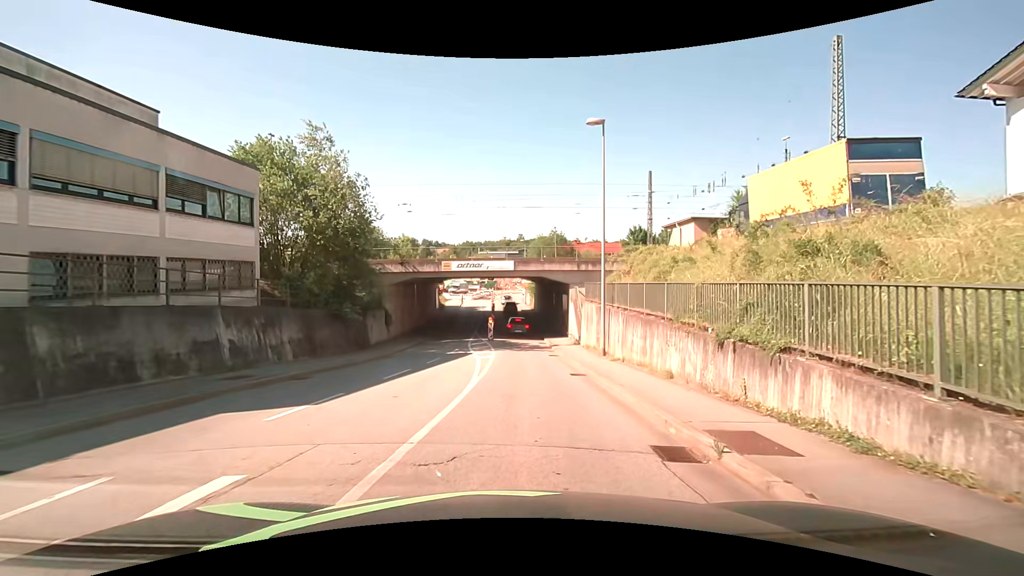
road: tertiary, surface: asphalt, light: Day
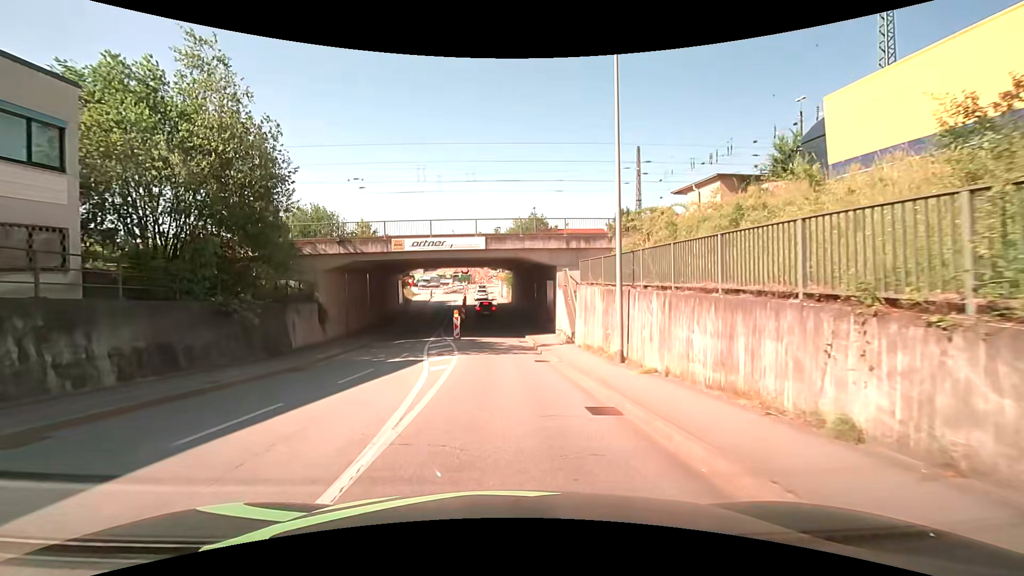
(+0.2, +7.9) m; +2°
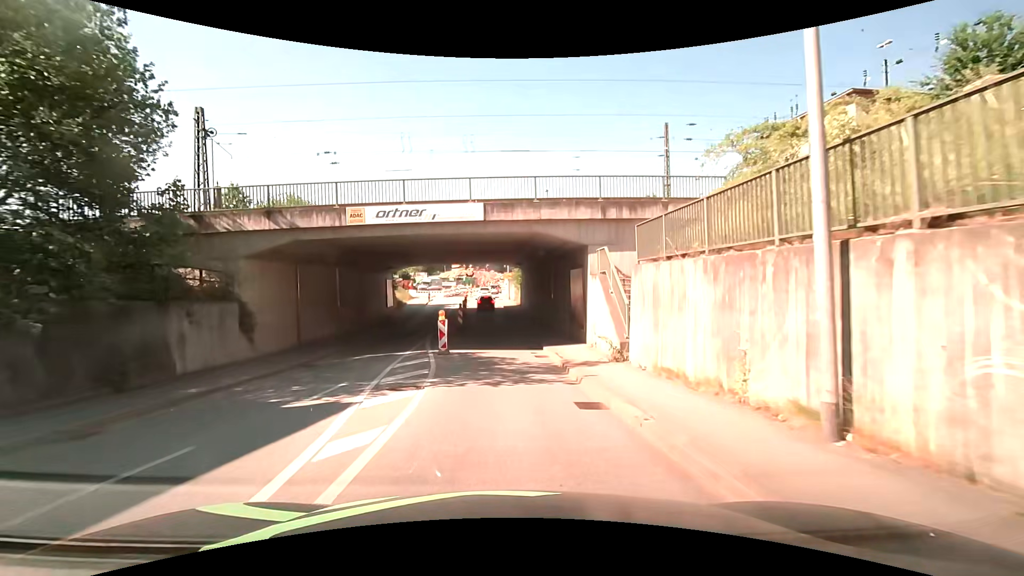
(-0.1, +8.9) m; -1°
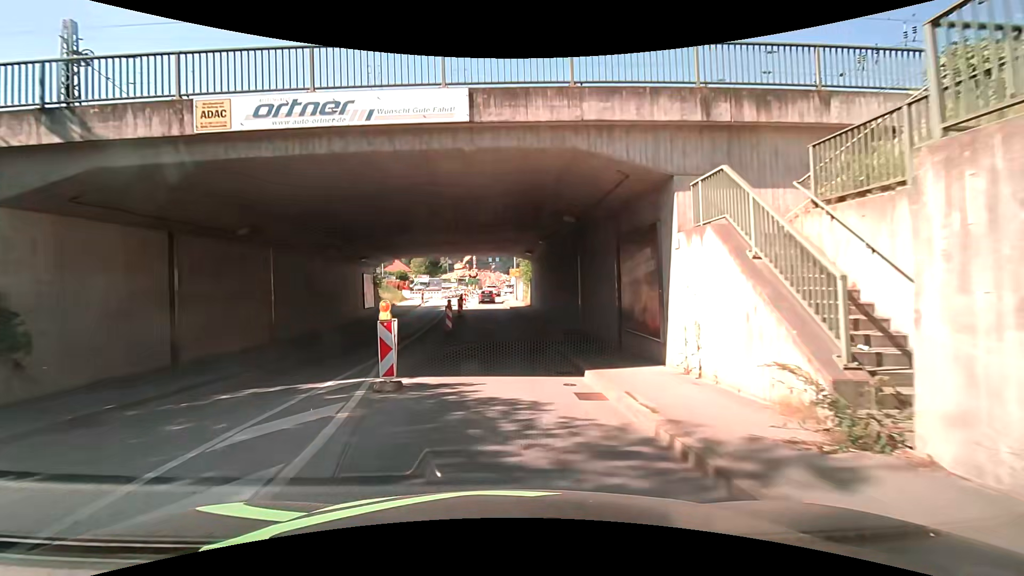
(0.0, +9.5) m; 0°
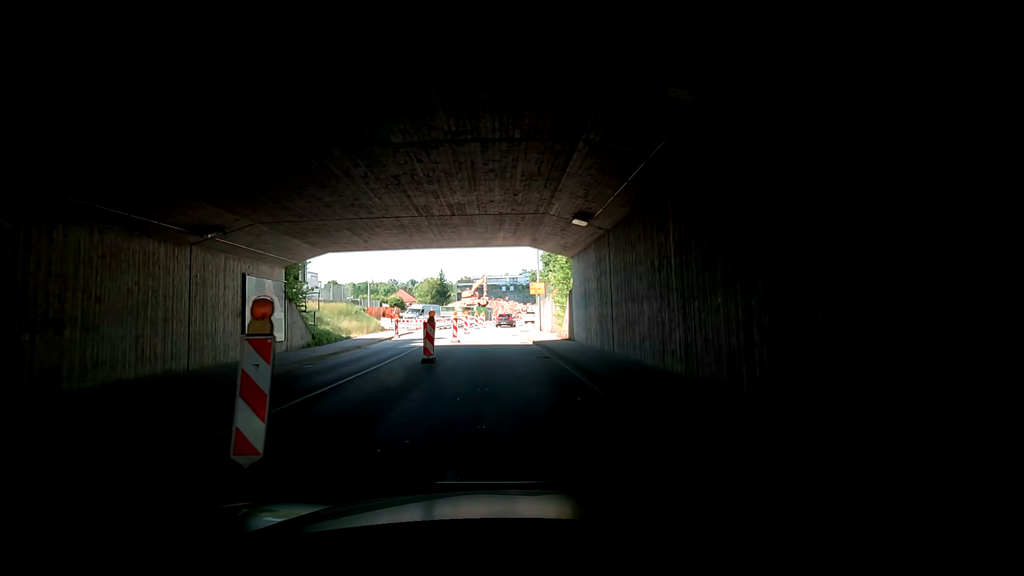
(-0.3, +18.9) m; 0°
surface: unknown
